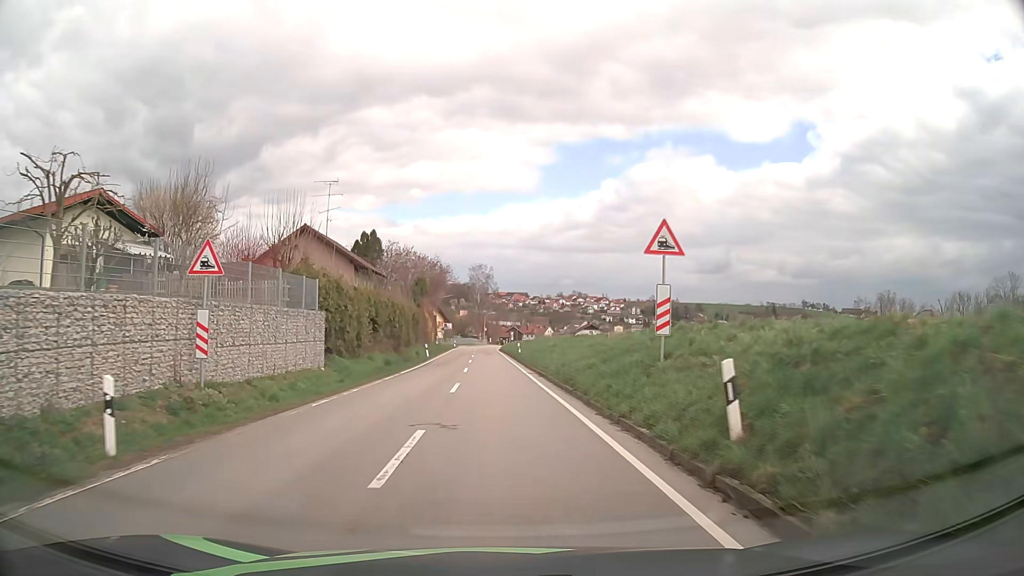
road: tertiary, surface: asphalt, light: Day
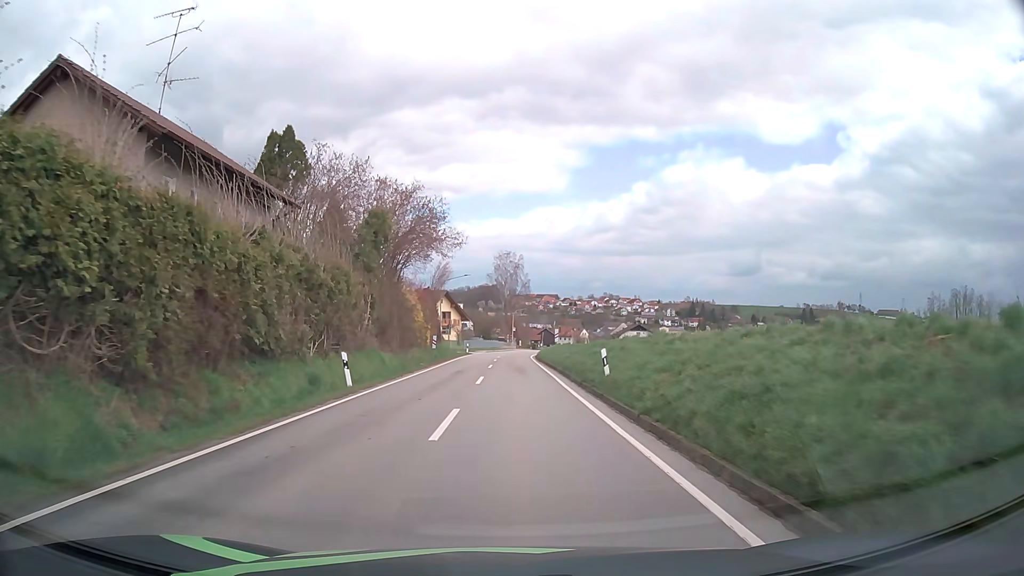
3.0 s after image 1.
(-0.9, +32.9) m; -2°
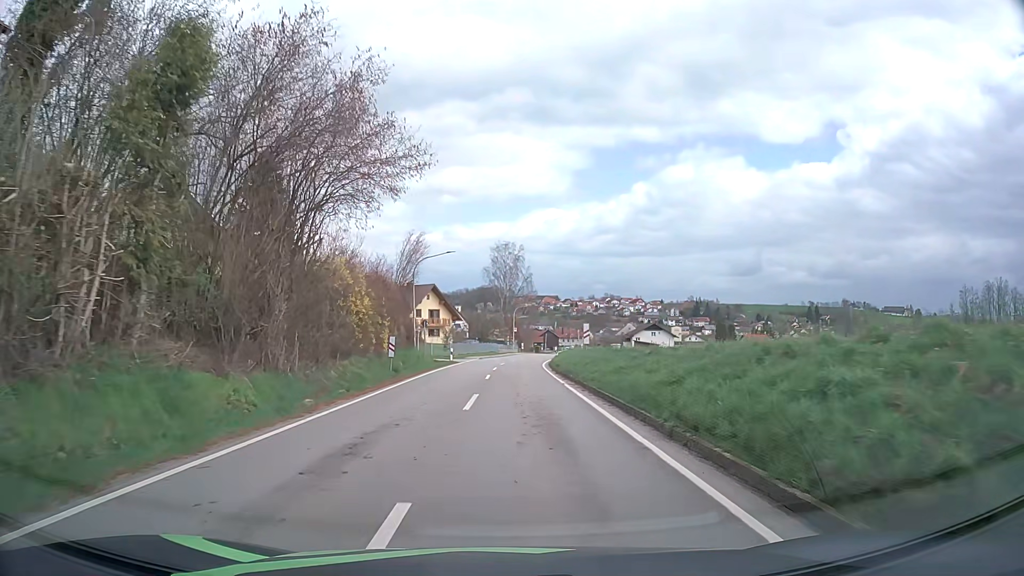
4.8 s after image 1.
(0.0, +19.4) m; 0°
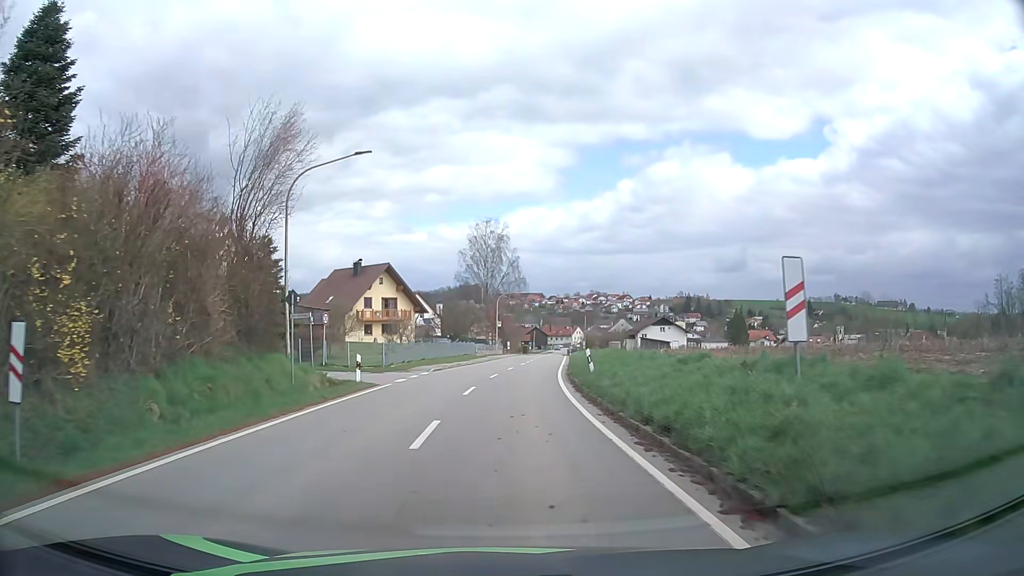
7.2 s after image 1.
(+0.4, +25.5) m; +2°
(0, +10) (0, +20) (+1, +30) (+1, +40) (+2, +50) (+3, +60) (+4, +70) (+5, +80) (+6, +90) (+7, +100) m
